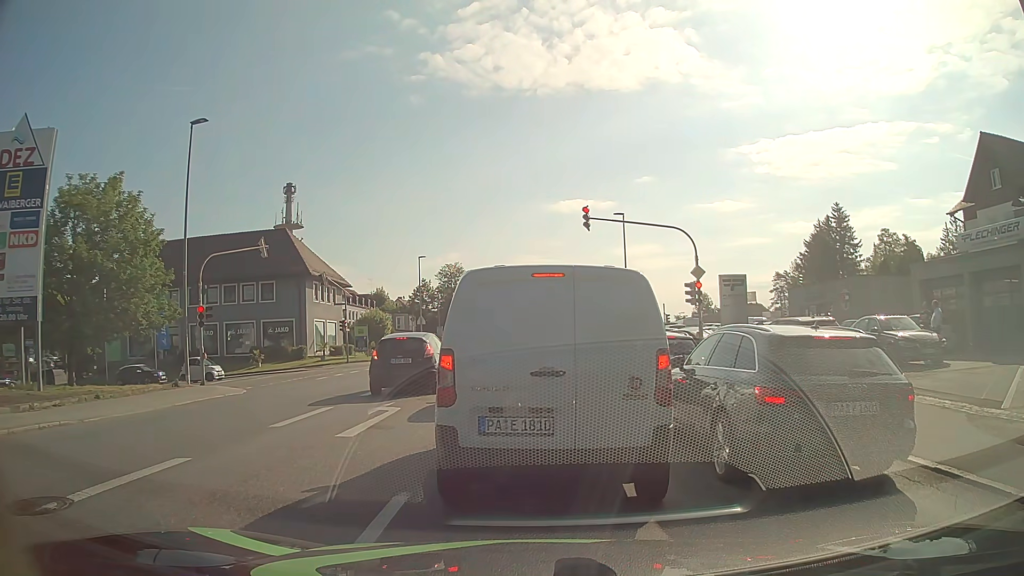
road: tertiary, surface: asphalt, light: Day
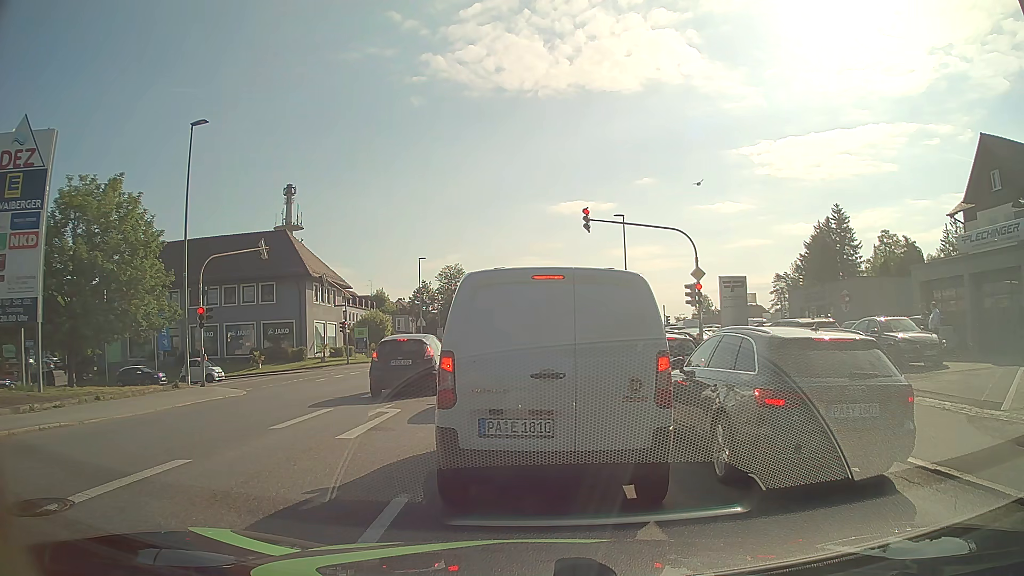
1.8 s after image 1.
(0.0, +0.1) m; 0°
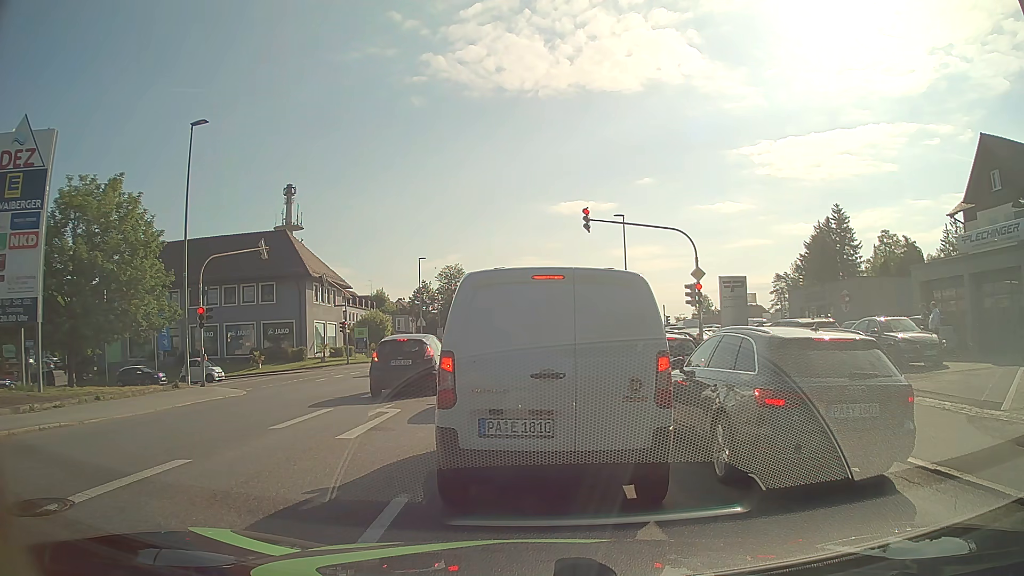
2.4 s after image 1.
(0.0, 0.0) m; 0°
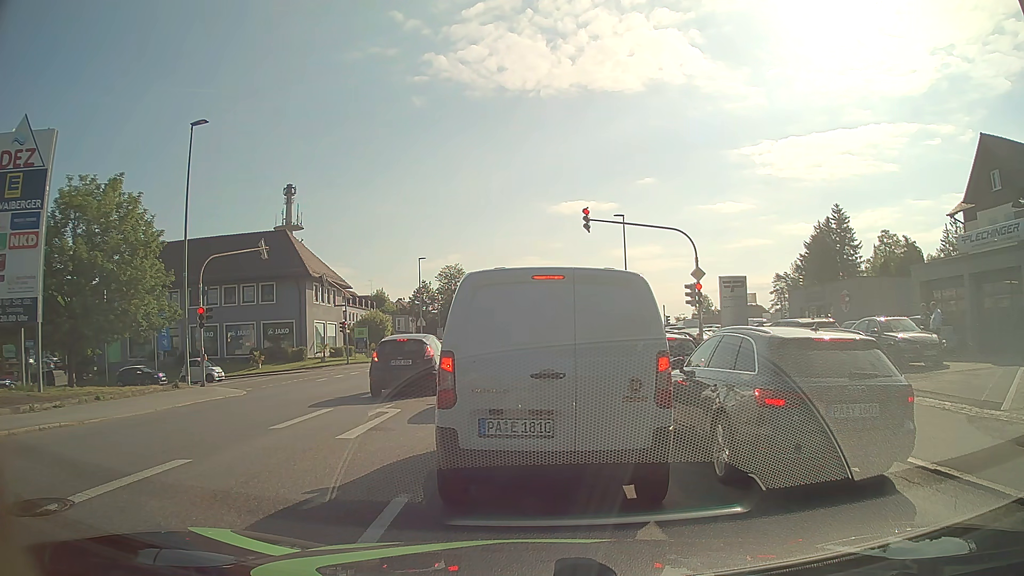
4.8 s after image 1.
(0.0, 0.0) m; 0°
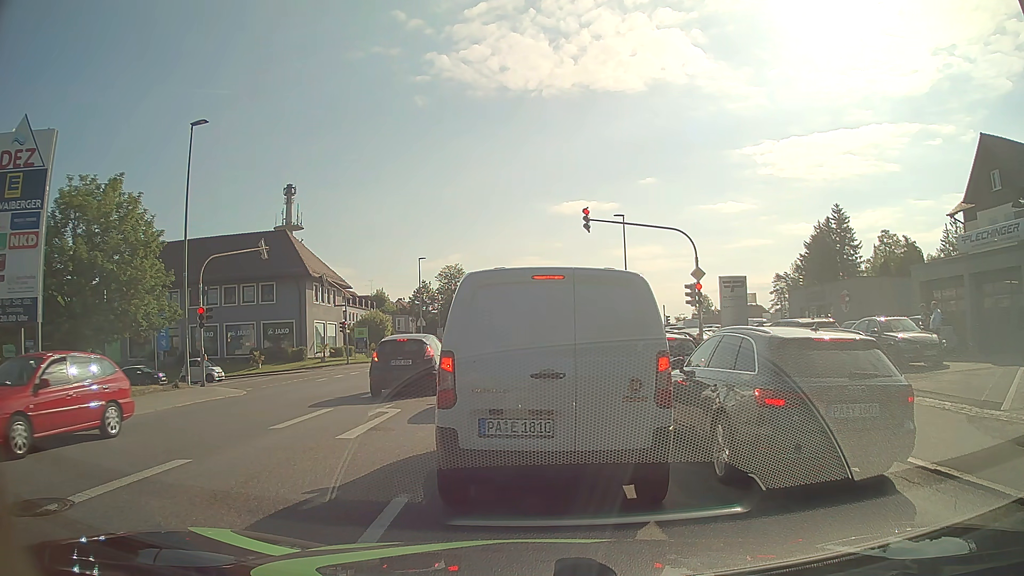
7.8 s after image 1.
(0.0, 0.0) m; 0°
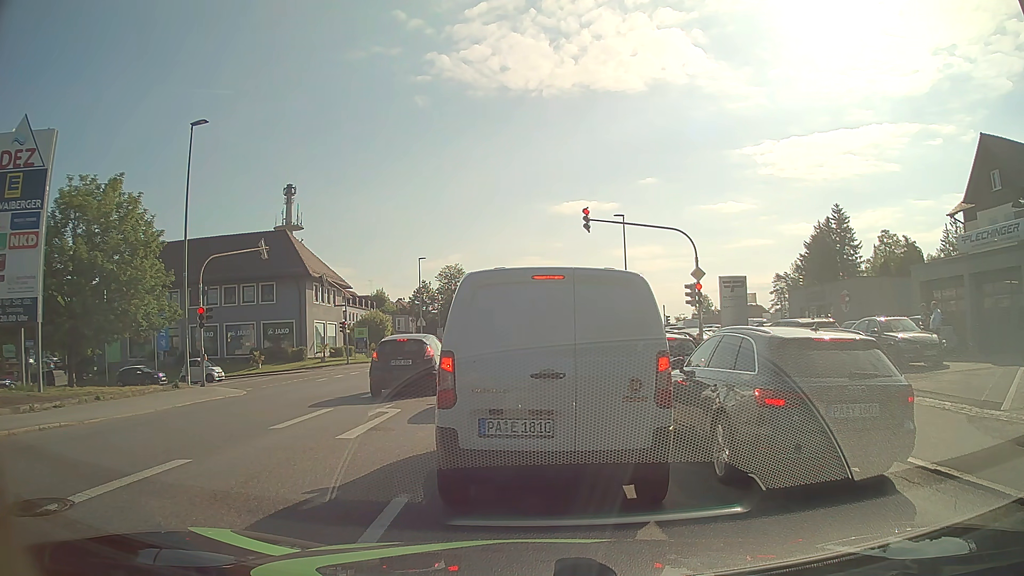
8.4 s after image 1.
(0.0, 0.0) m; 0°
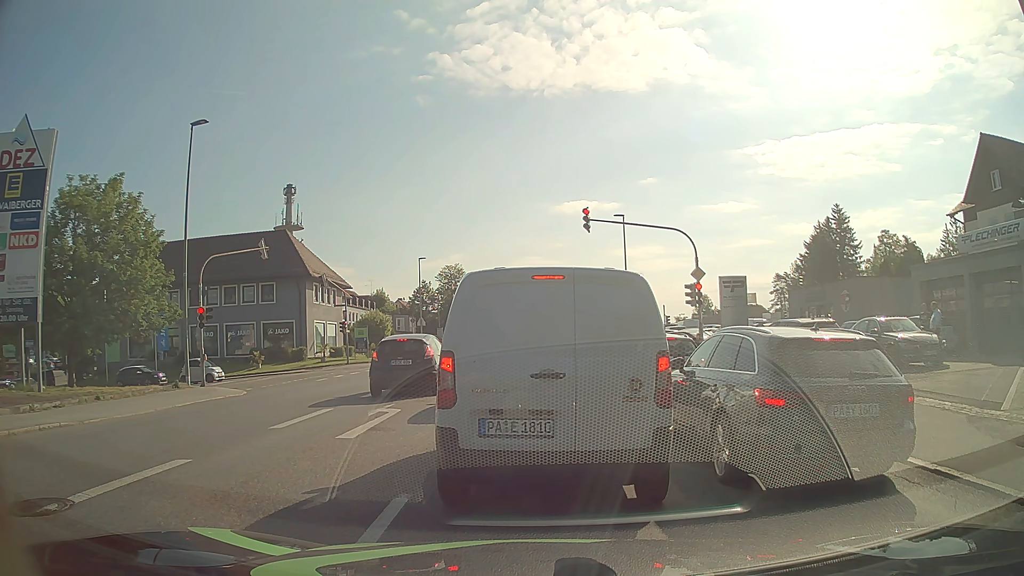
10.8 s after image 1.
(0.0, 0.0) m; 0°
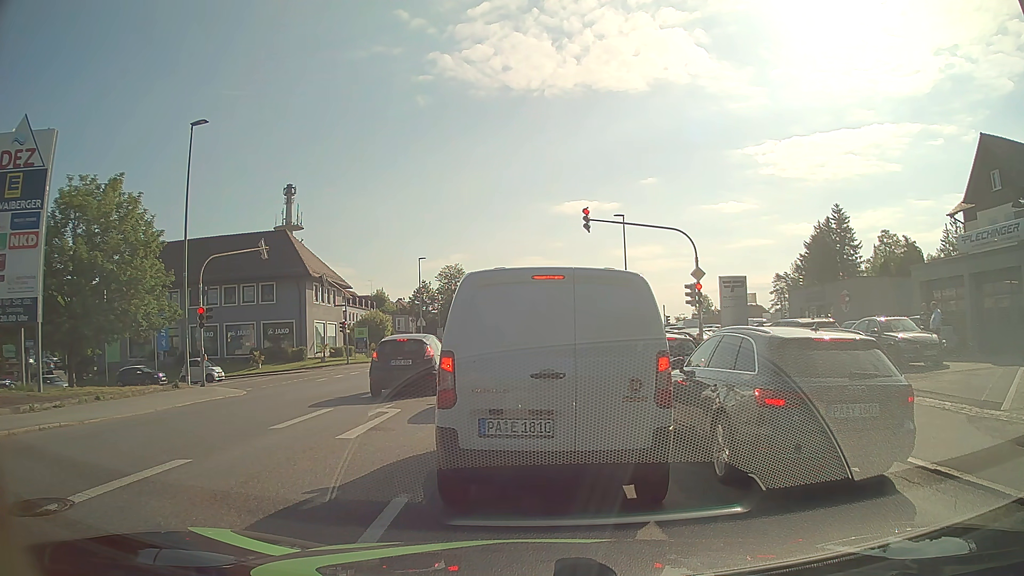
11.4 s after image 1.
(0.0, 0.0) m; 0°
(0, +10) (0, +20) (0, +30) (+1, +40) (0, +50) (0, +60) (0, +70) (+1, +80) (+1, +90) (+1, +100) m
